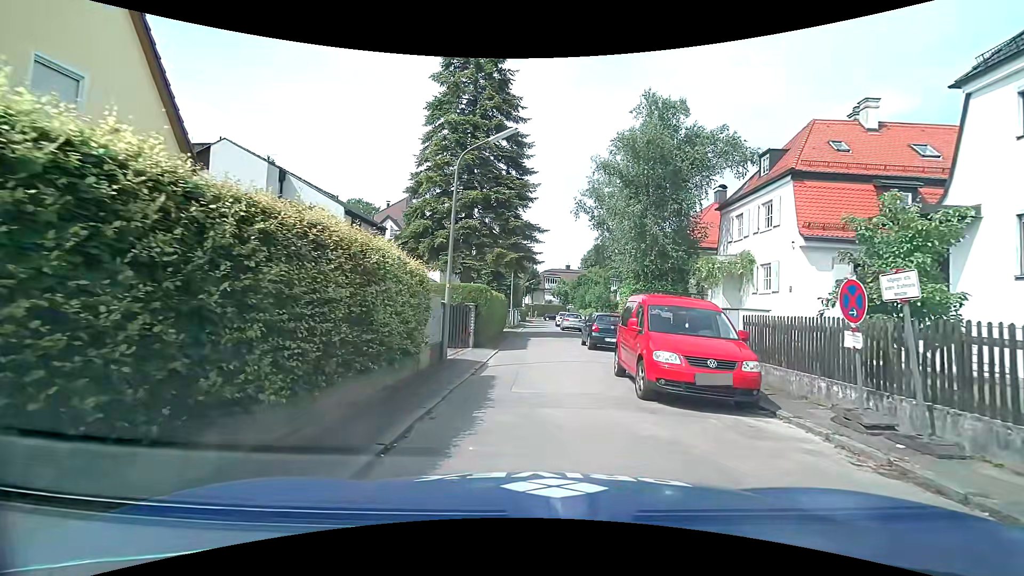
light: Day
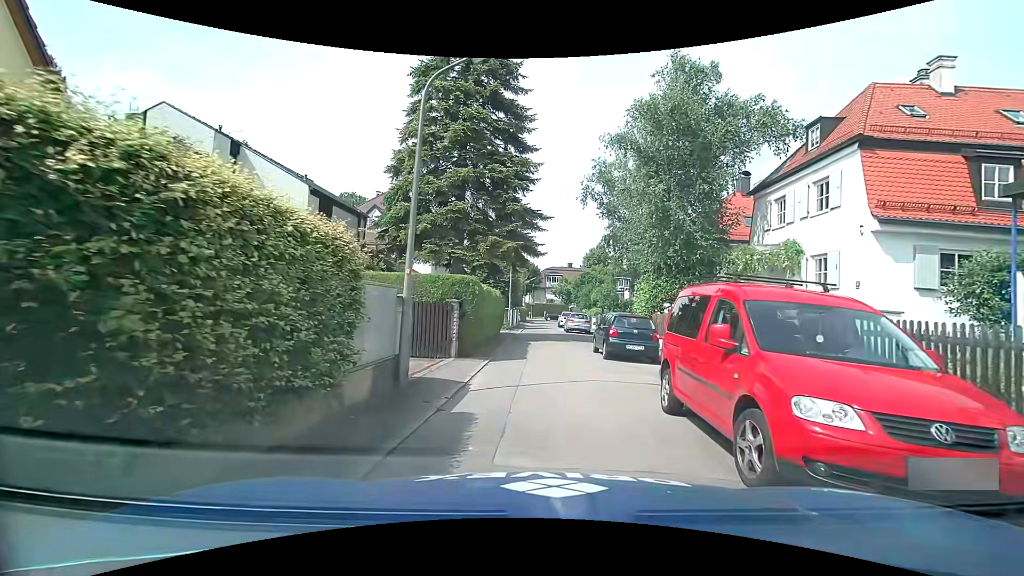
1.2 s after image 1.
(0.0, +4.1) m; 0°
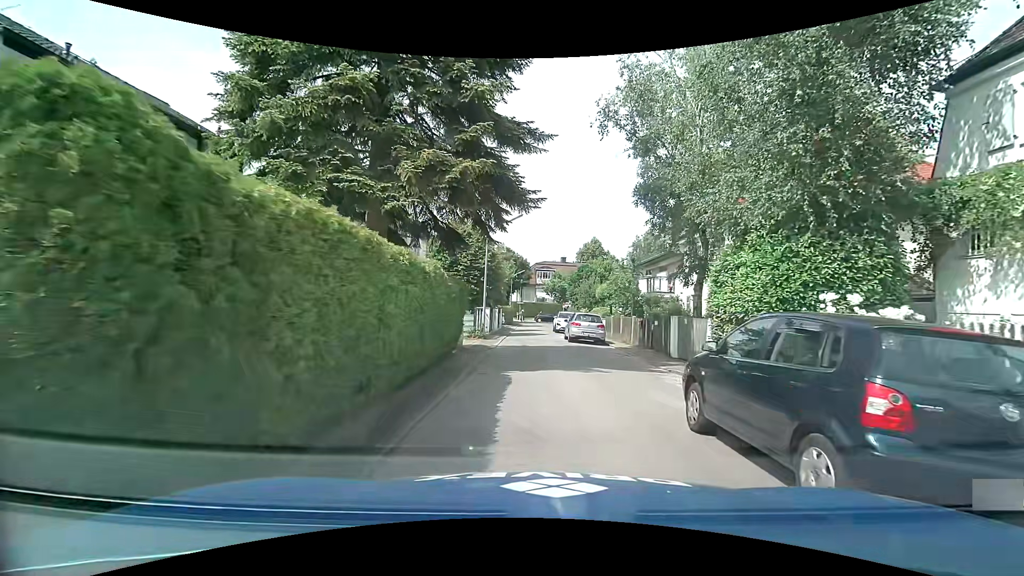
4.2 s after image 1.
(+0.2, +12.0) m; +1°
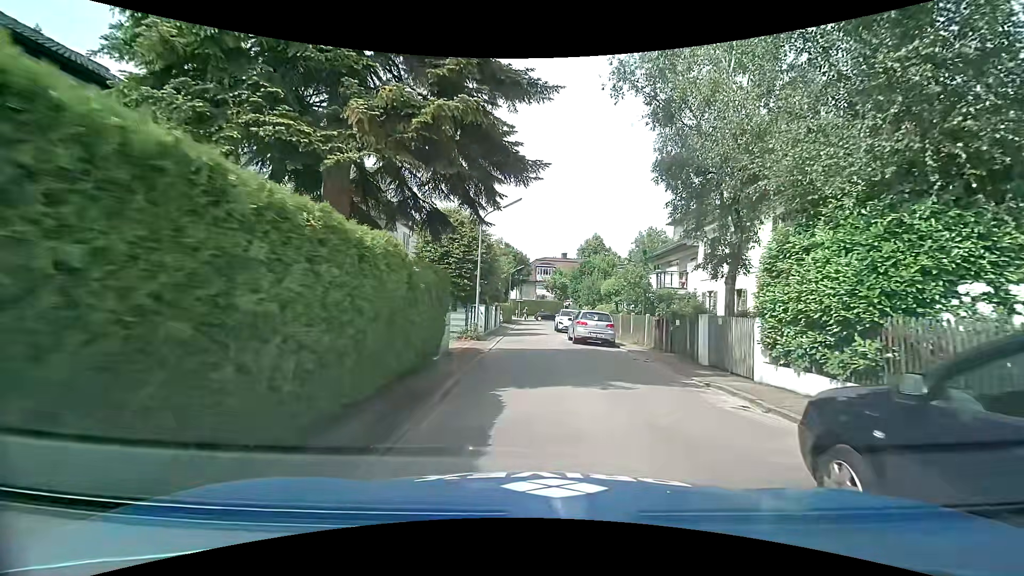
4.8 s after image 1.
(0.0, +2.9) m; 0°
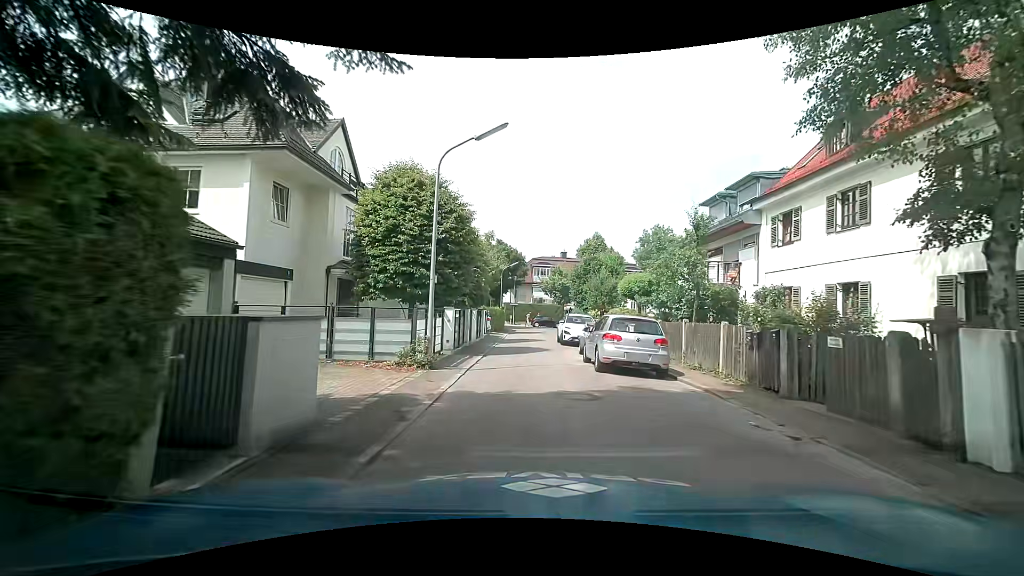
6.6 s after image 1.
(+0.2, +8.7) m; +1°
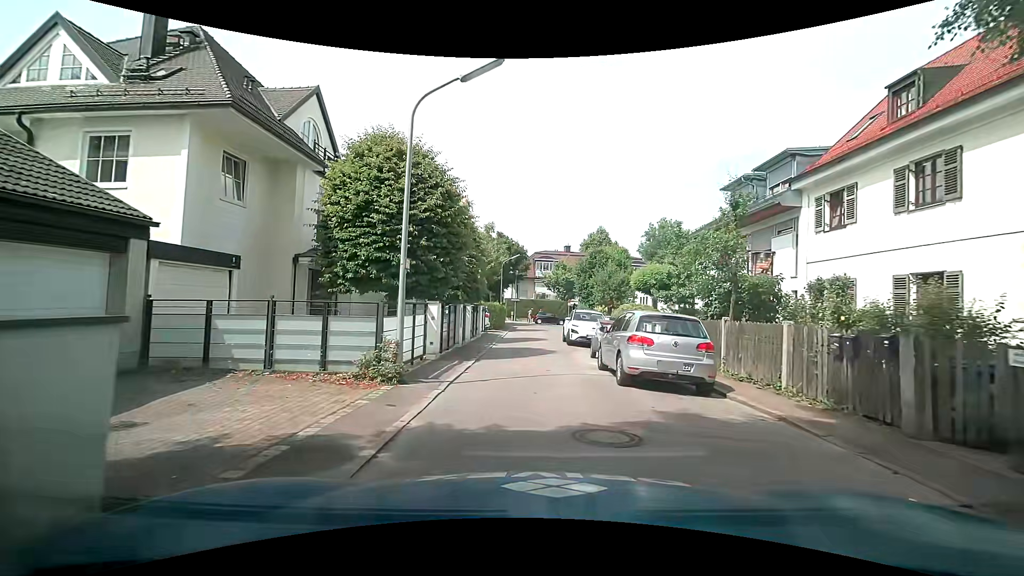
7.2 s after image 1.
(0.0, +2.9) m; 0°
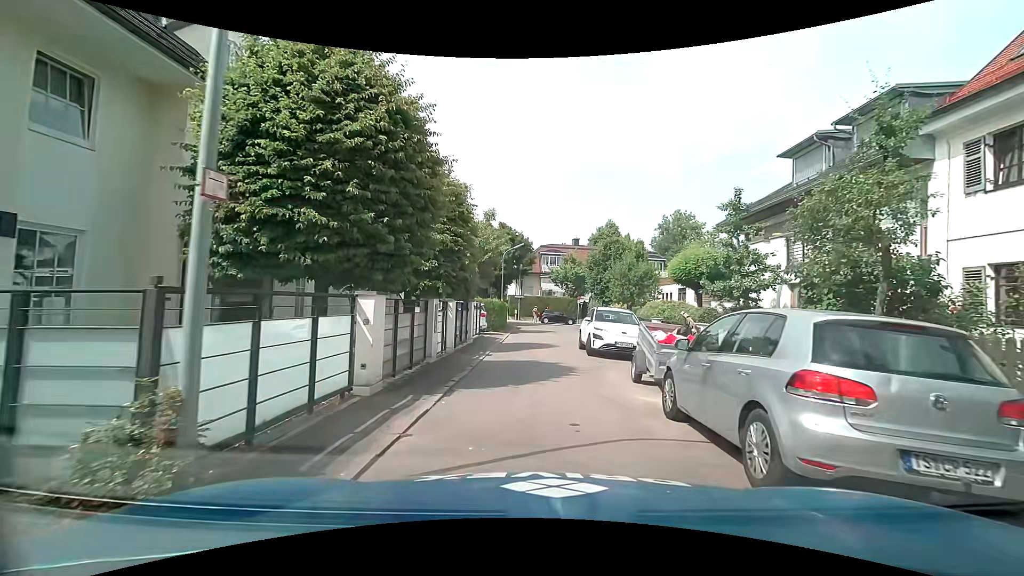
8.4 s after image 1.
(-0.1, +5.6) m; -1°
